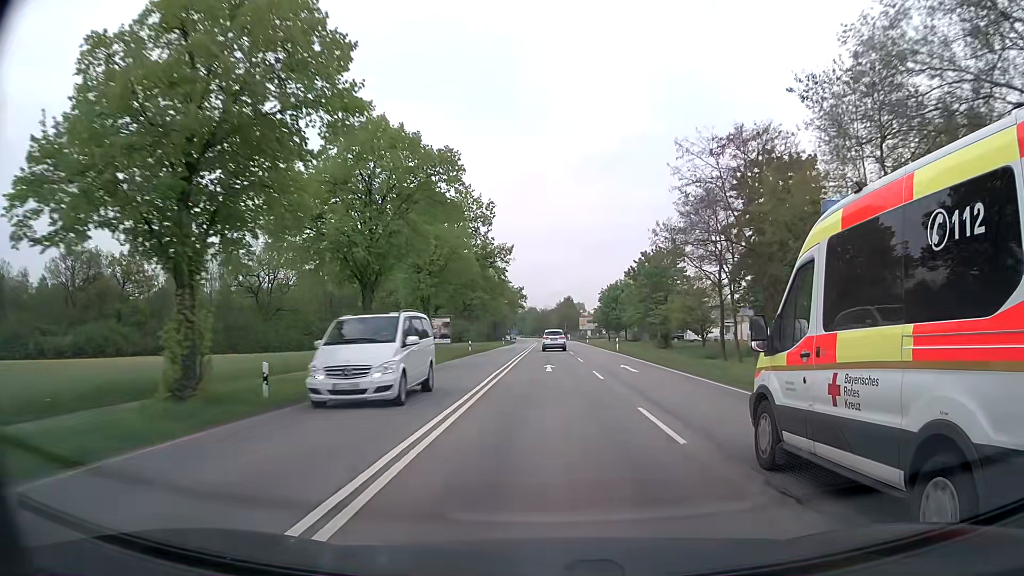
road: secondary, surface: asphalt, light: Day
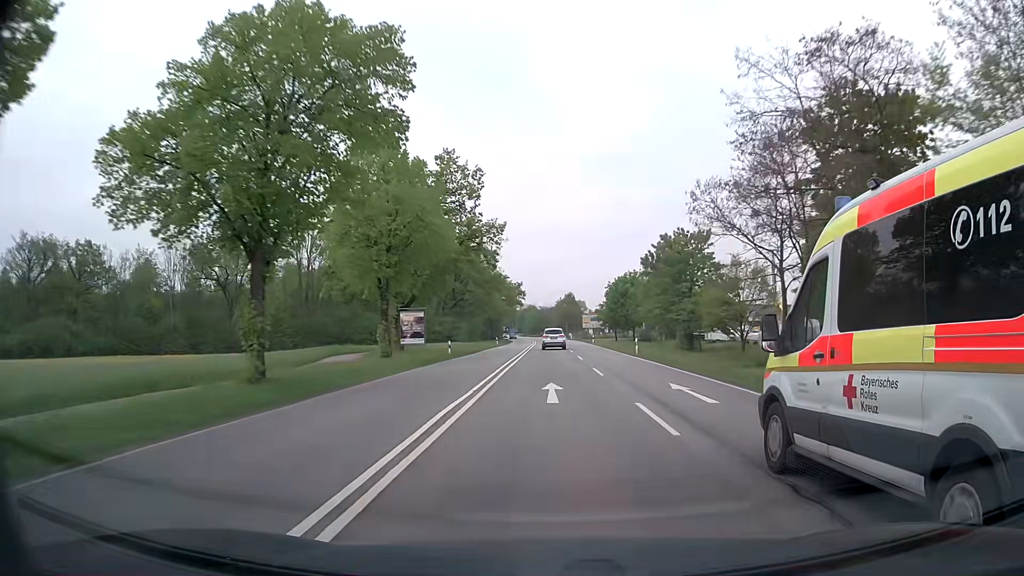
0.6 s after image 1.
(0.0, +11.4) m; 0°
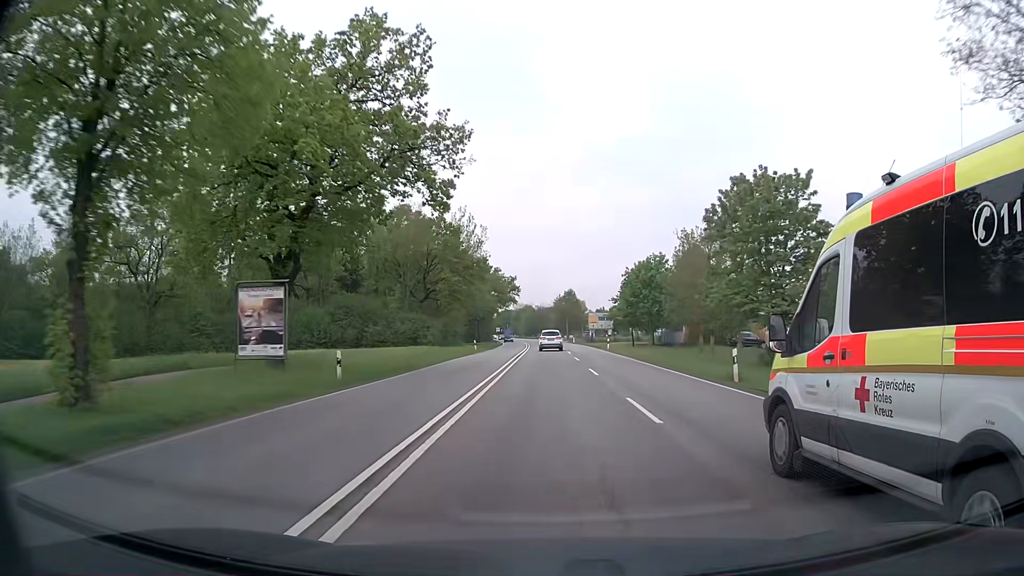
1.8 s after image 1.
(+0.1, +22.6) m; 0°
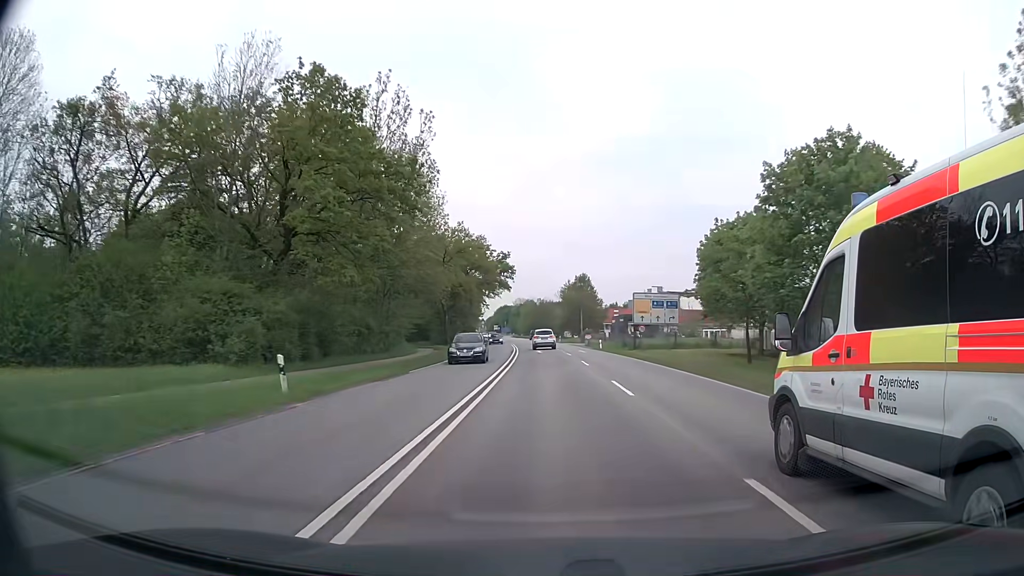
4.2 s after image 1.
(-0.1, +44.4) m; 0°
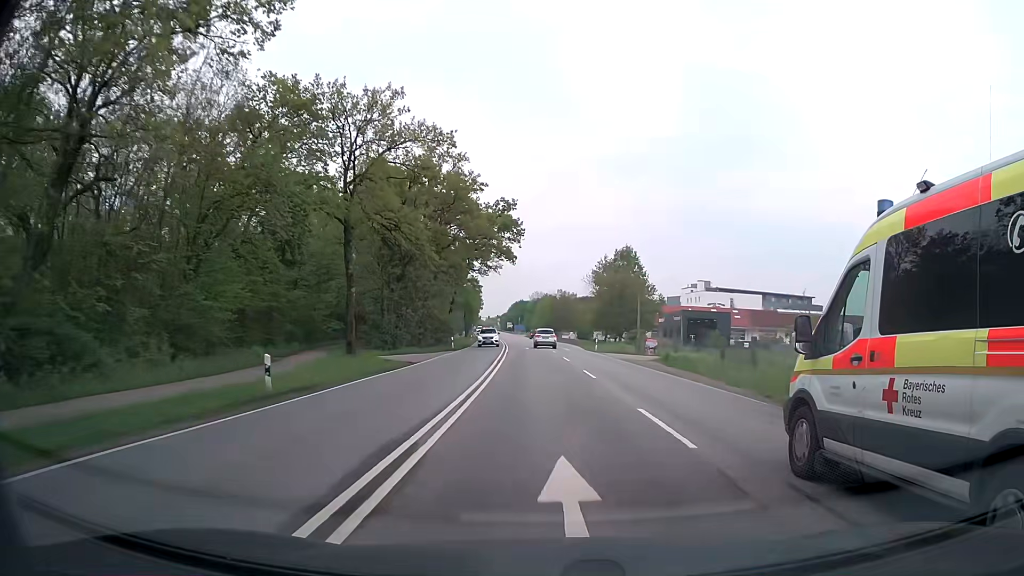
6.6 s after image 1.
(-0.4, +43.8) m; -2°
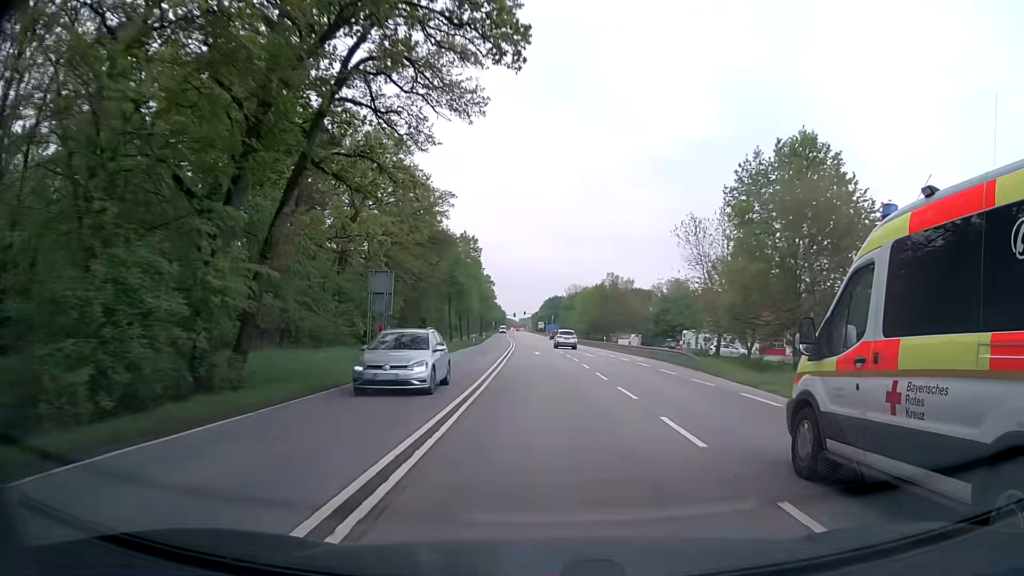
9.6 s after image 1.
(-1.3, +54.0) m; -3°
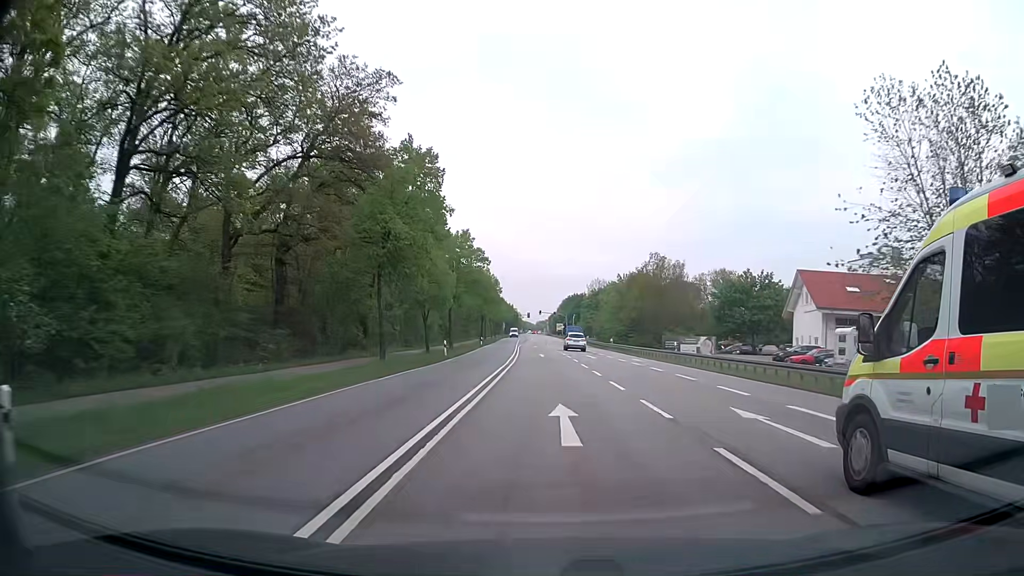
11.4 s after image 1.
(-0.5, +32.9) m; -2°
